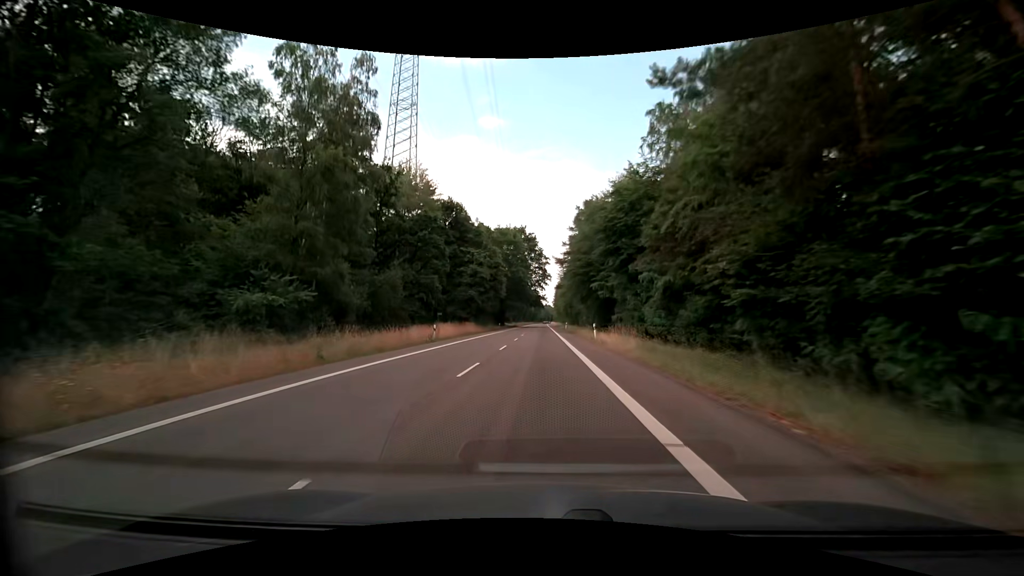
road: secondary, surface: asphalt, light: Day
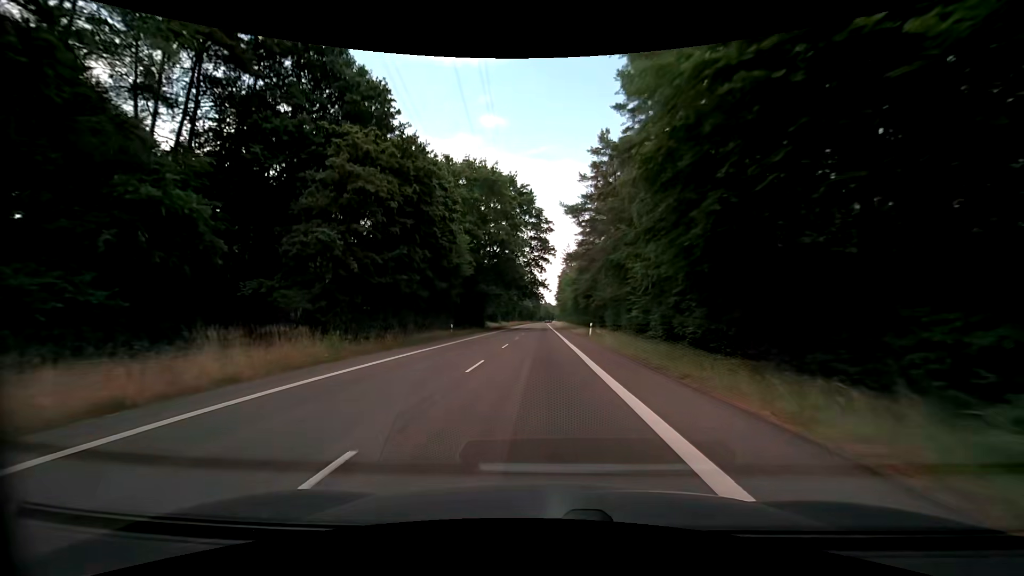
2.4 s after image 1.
(0.0, +44.6) m; 0°
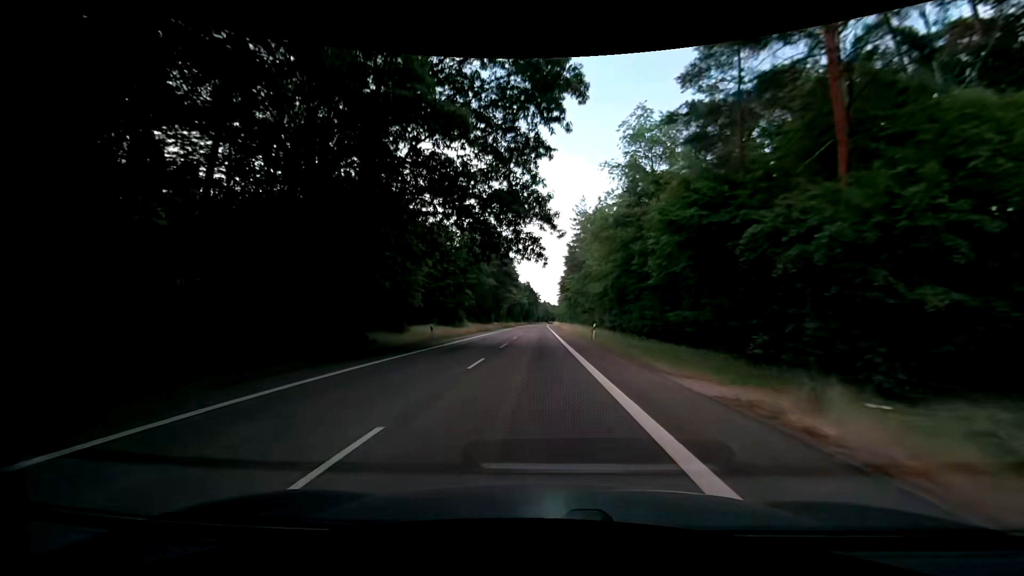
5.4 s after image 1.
(-0.2, +55.7) m; 0°
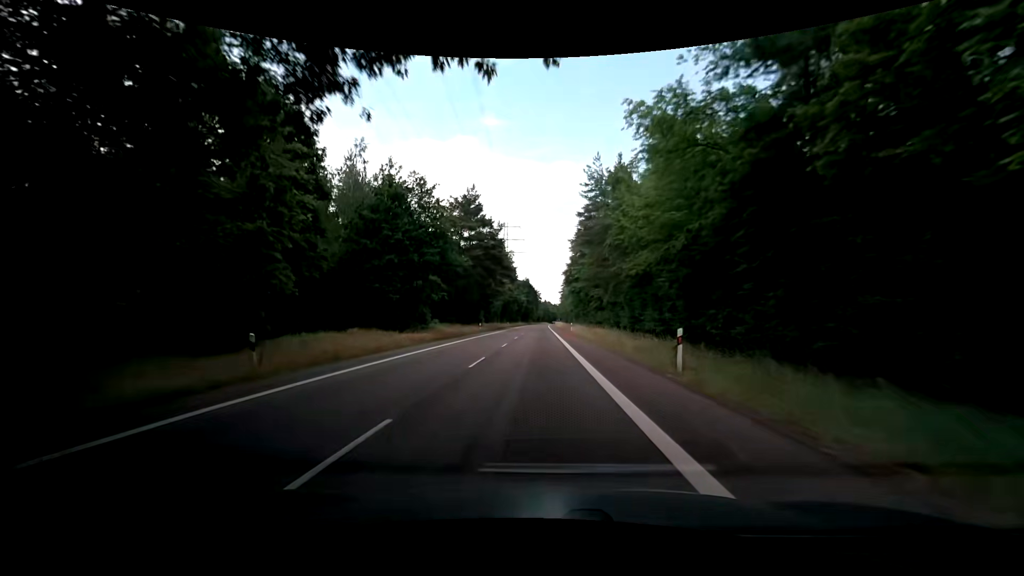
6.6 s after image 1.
(0.0, +22.3) m; 0°
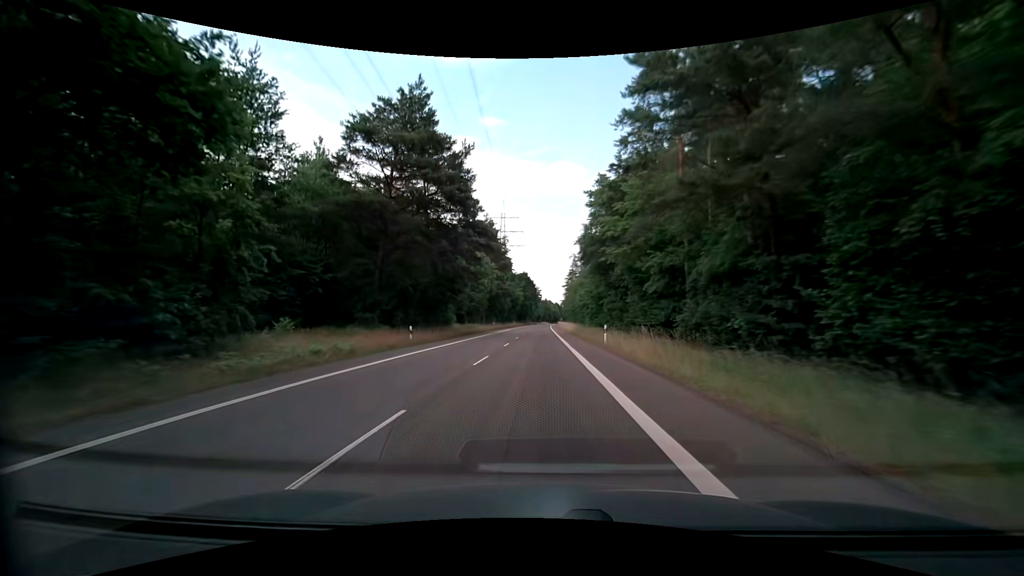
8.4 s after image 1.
(+0.3, +33.5) m; 0°
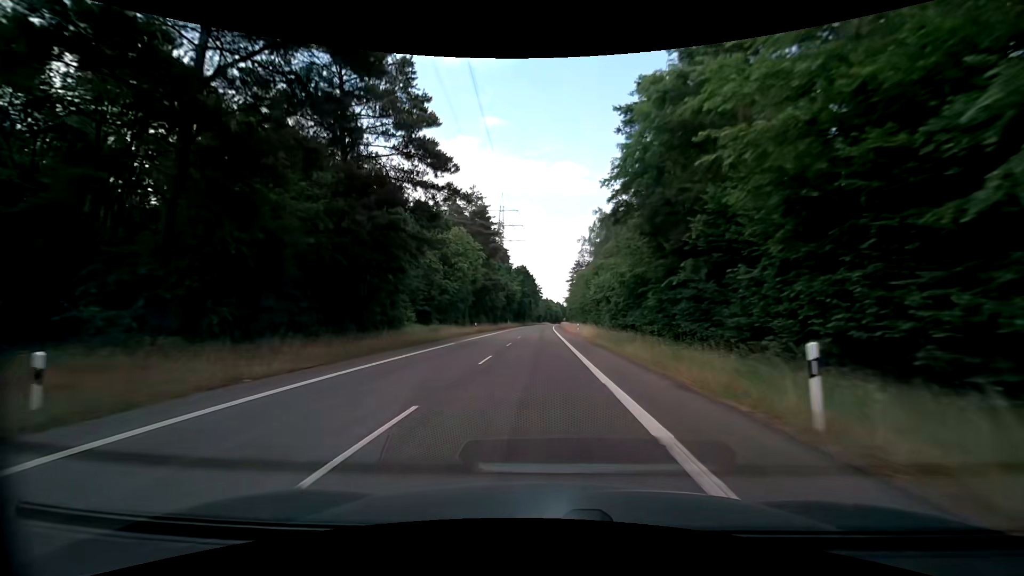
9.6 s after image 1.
(0.0, +22.3) m; 0°
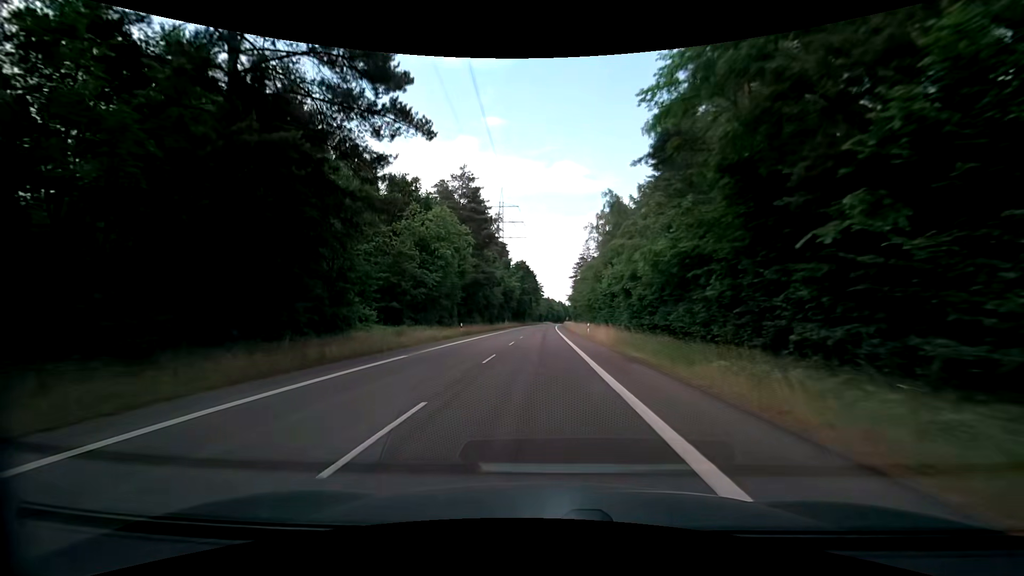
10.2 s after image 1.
(0.0, +11.2) m; 0°
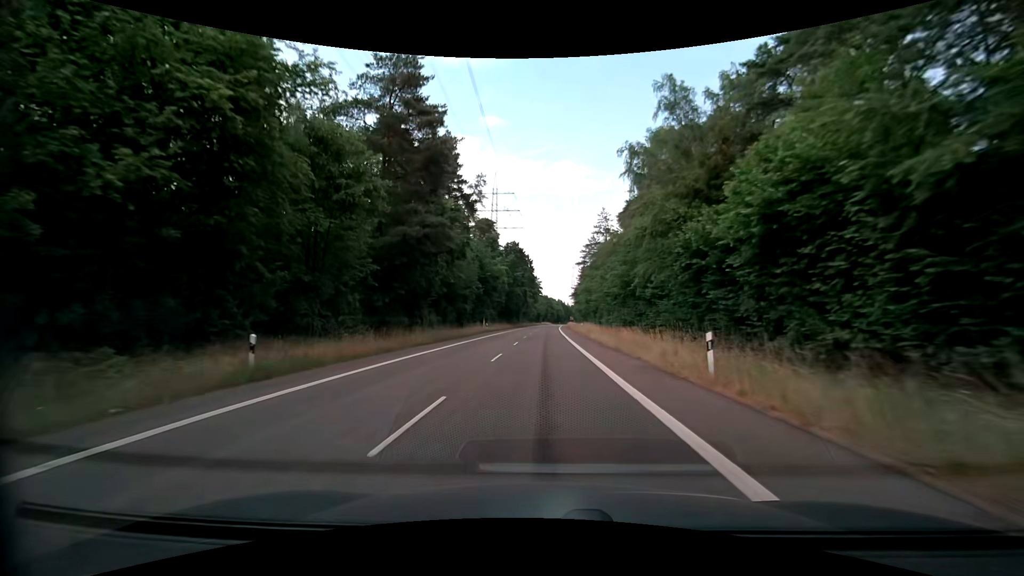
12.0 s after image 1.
(0.0, +33.5) m; 0°
(0, +10) (0, +20) (0, +30) (0, +40) (0, +50) (0, +60) (0, +70) (+1, +80) (+1, +90) (+1, +100) m
